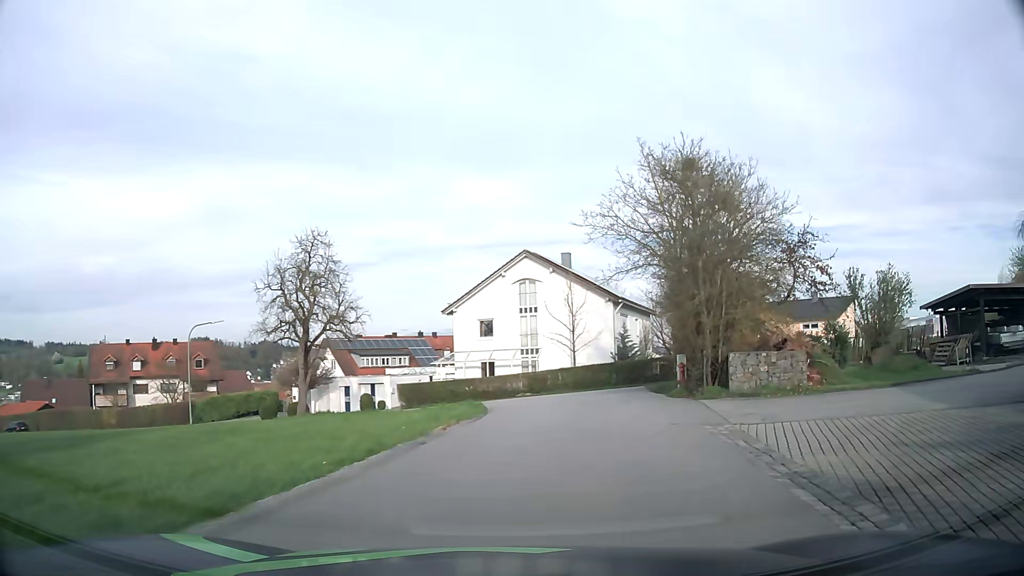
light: Day
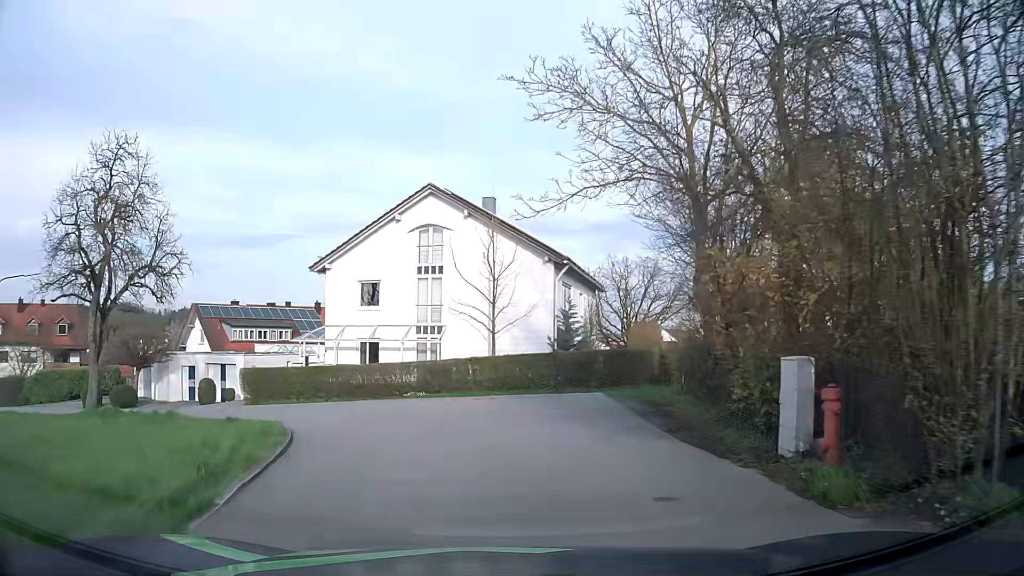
(+1.0, +13.5) m; +6°
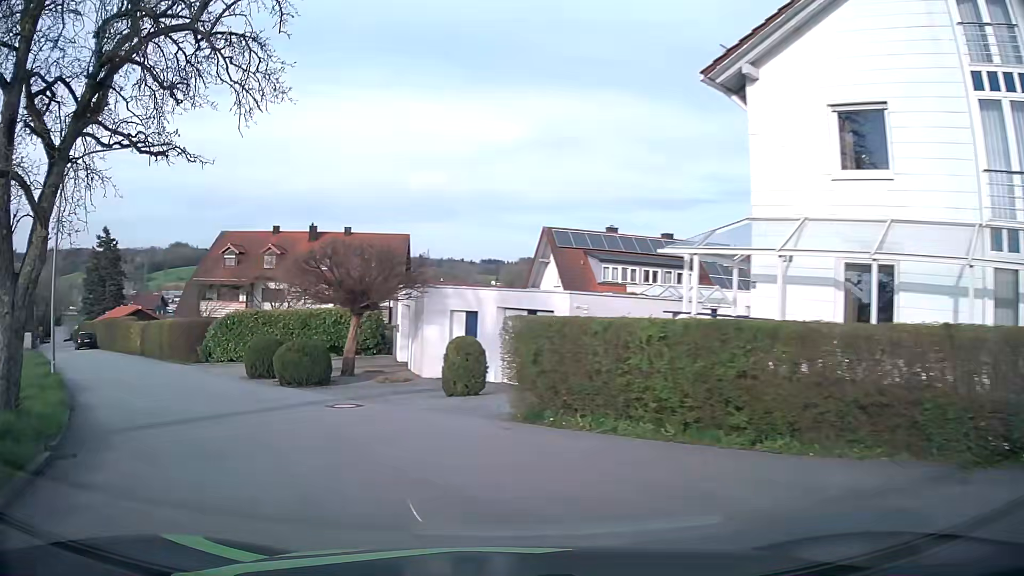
(-4.3, +19.7) m; -35°
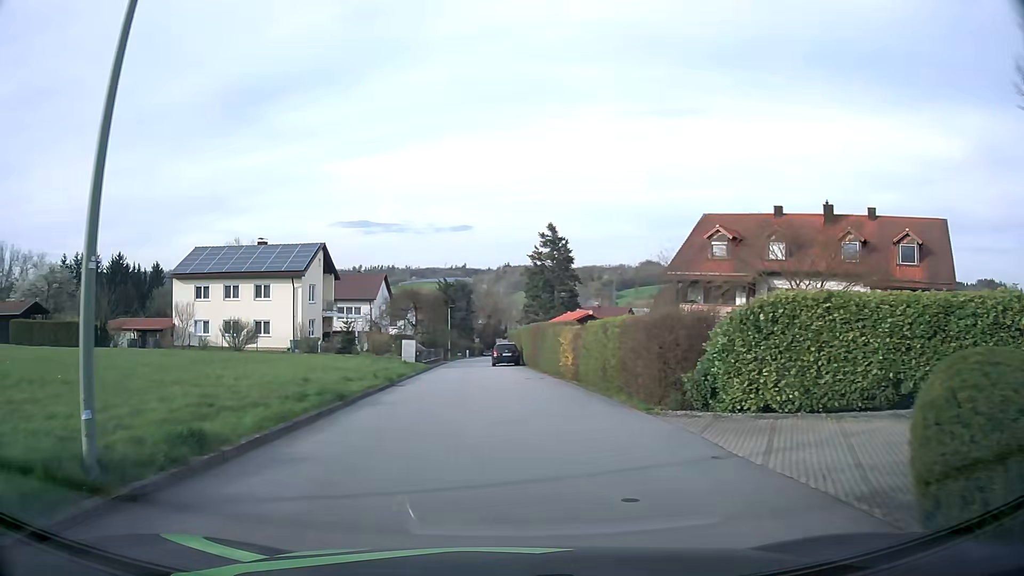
(-6.6, +15.3) m; -40°
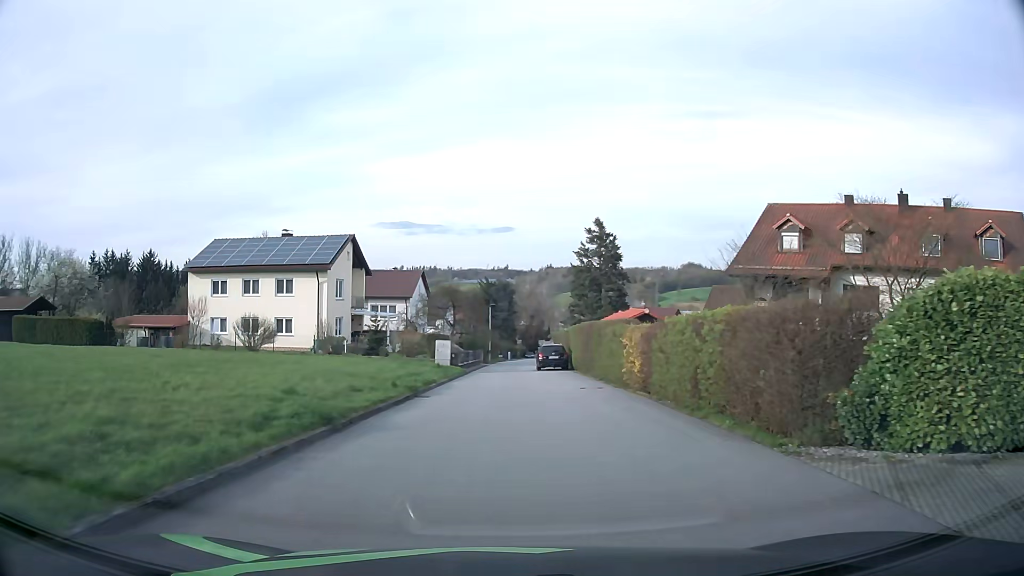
(-0.2, +4.6) m; -4°
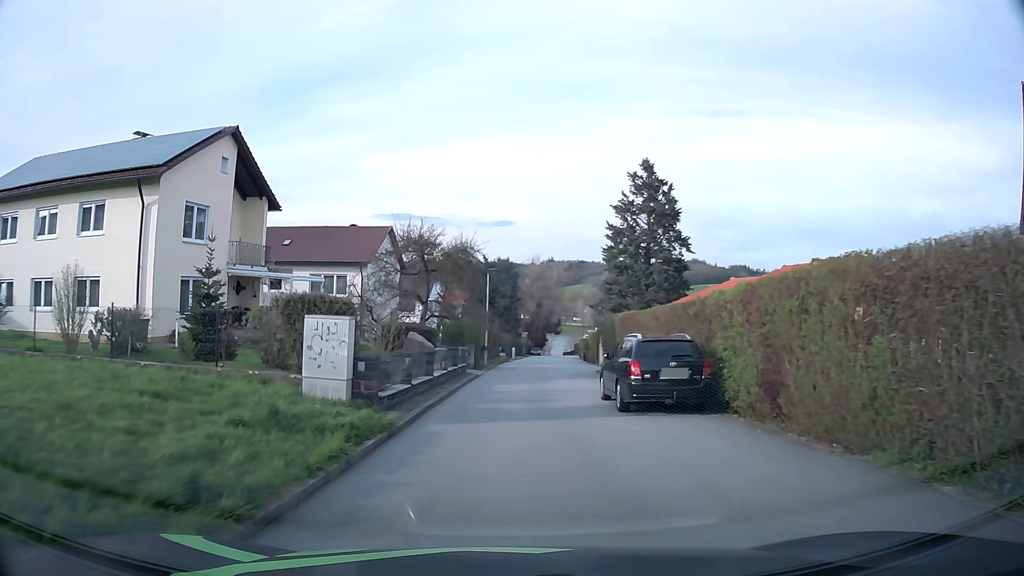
(-0.3, +24.8) m; 0°
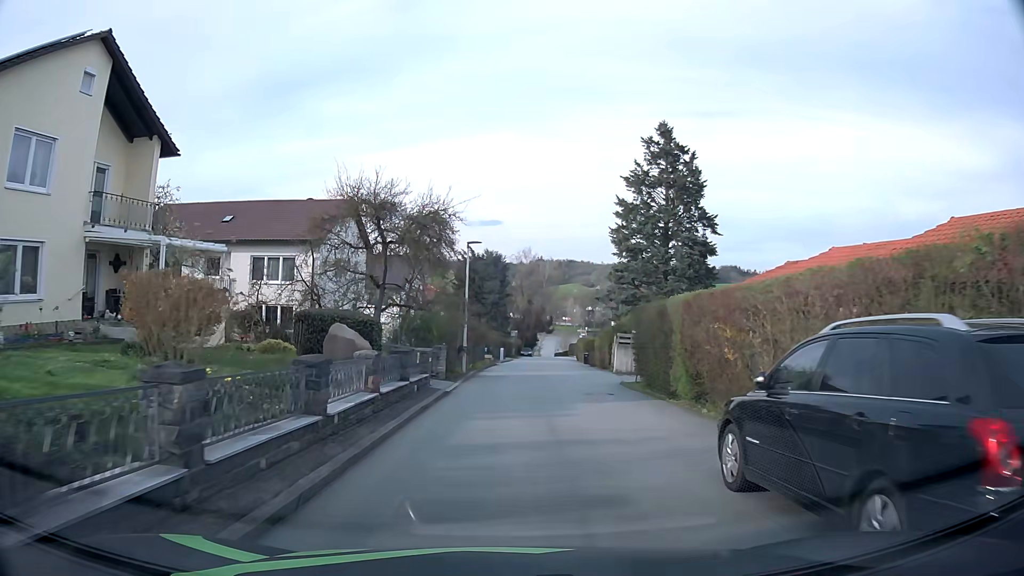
(+0.1, +9.8) m; +1°
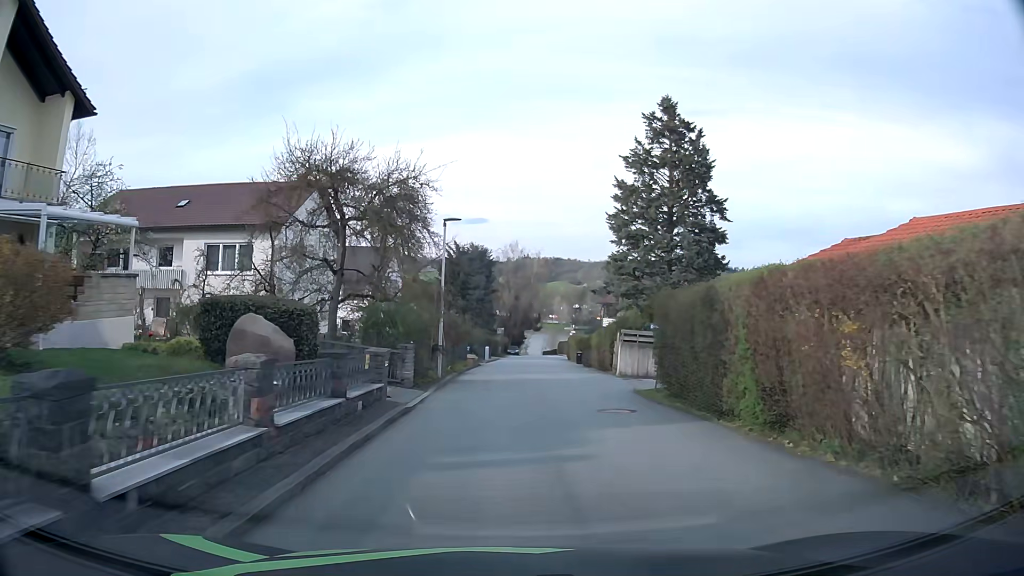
(0.0, +4.7) m; +1°
